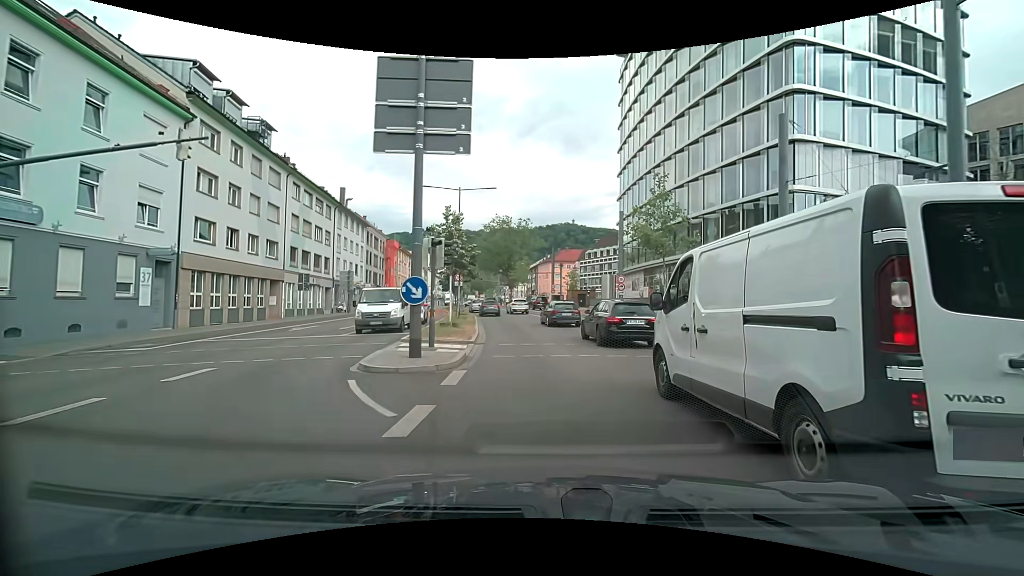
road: primary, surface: asphalt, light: Day
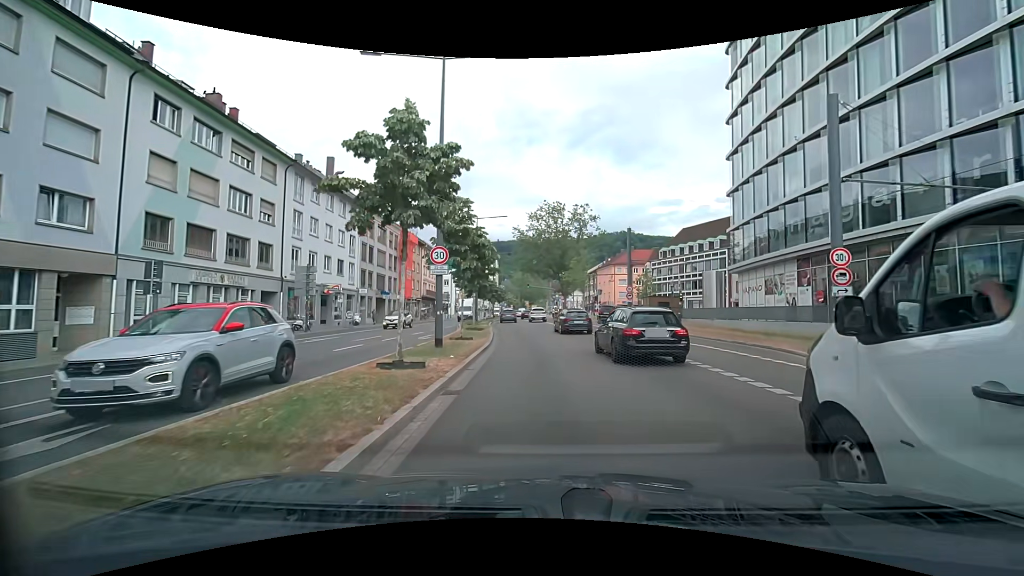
(-1.2, +22.4) m; -6°
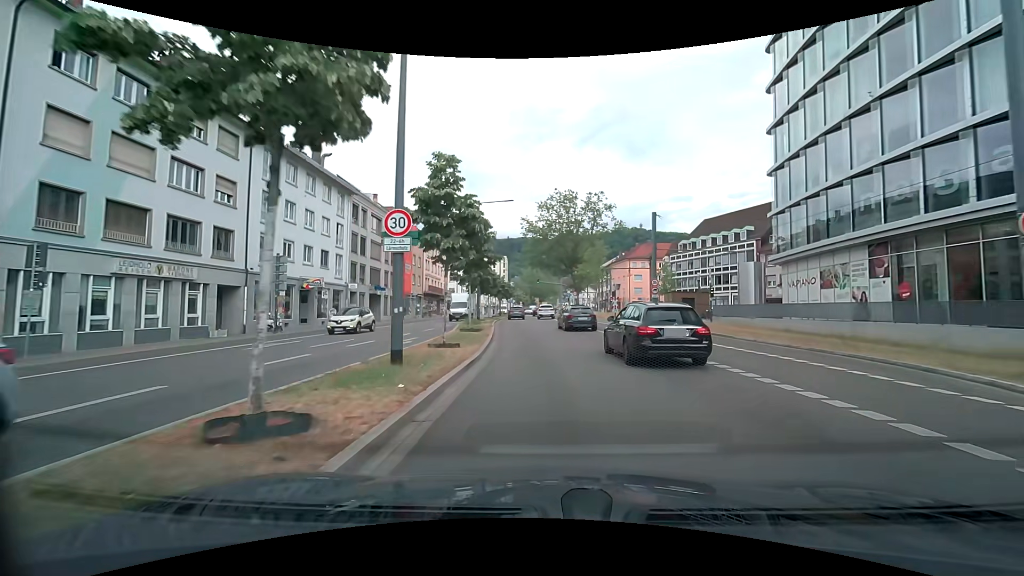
(-0.1, +5.8) m; -1°
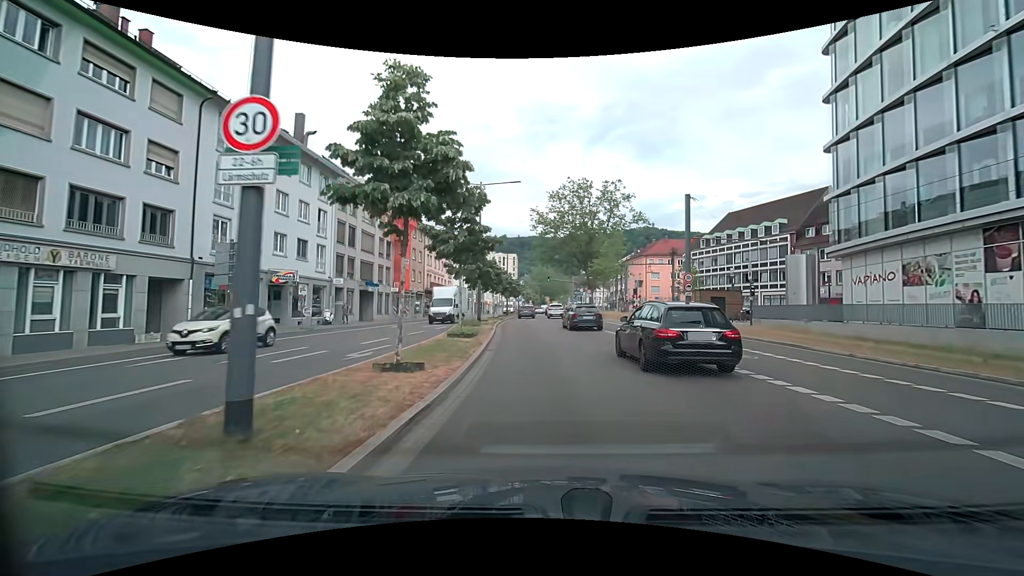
(-0.1, +5.8) m; -1°
(0, +10) (-1, +20) (-2, +30) (-2, +40) (-3, +50) (-3, +60) (-3, +70) (-2, +80) (-2, +90) (-2, +100) m
